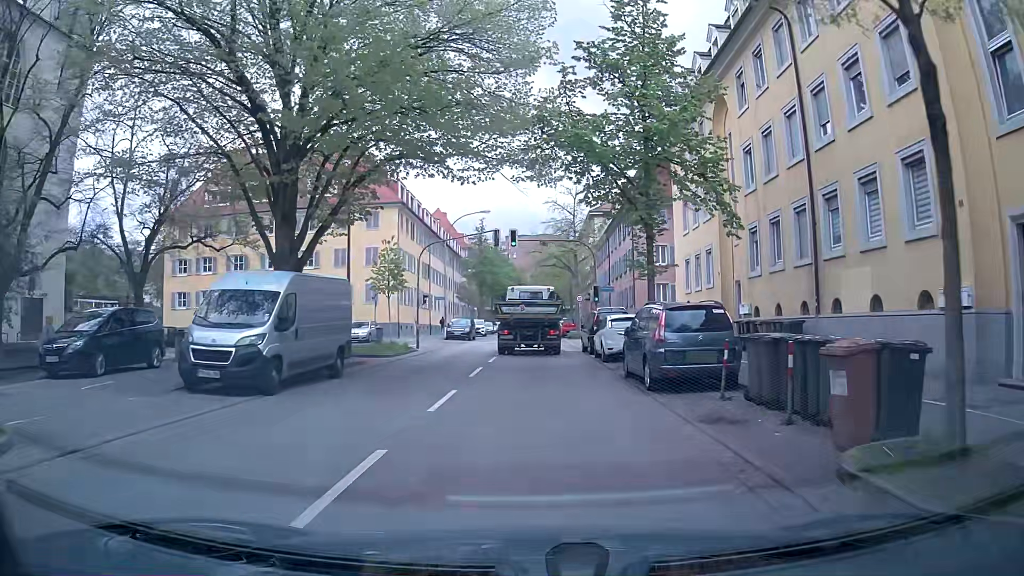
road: tertiary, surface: asphalt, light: Day
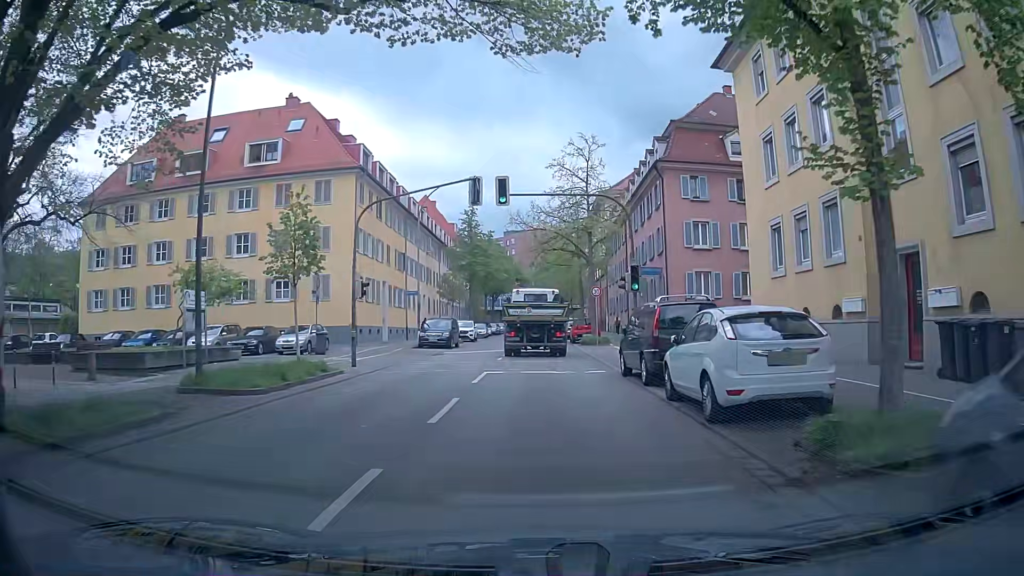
(-0.1, +12.9) m; -1°
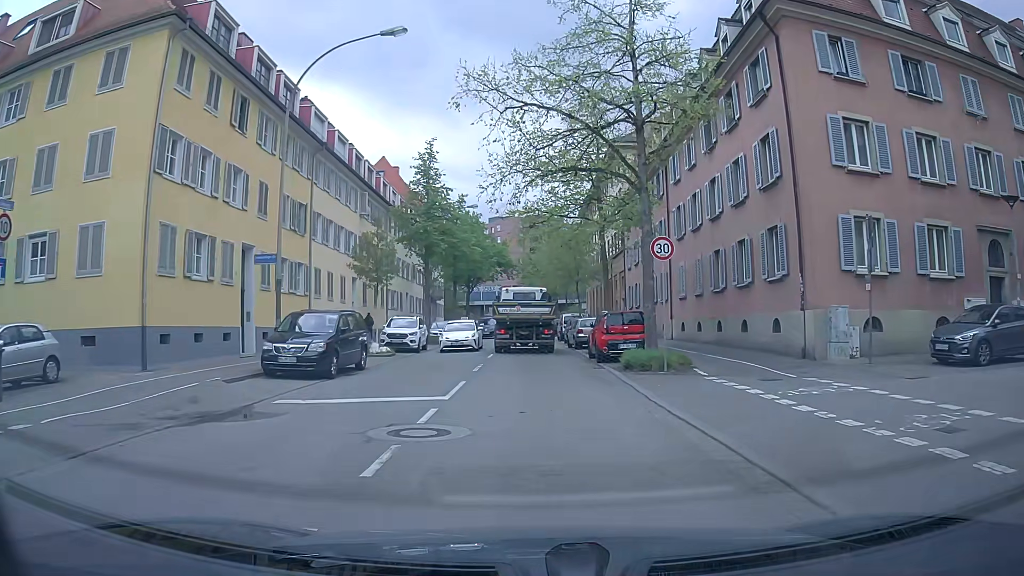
(+0.2, +21.8) m; +1°
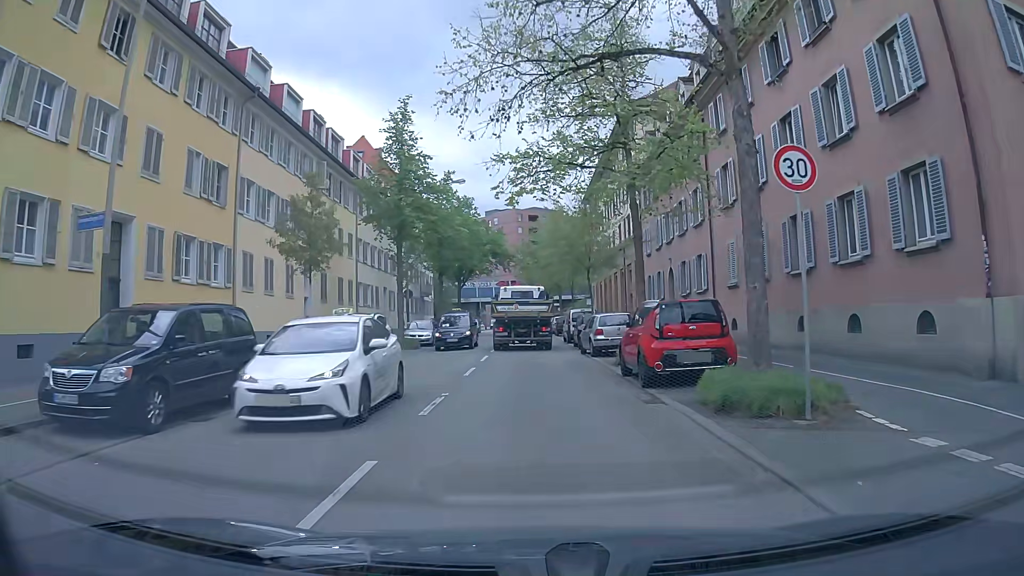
(0.0, +8.8) m; +1°
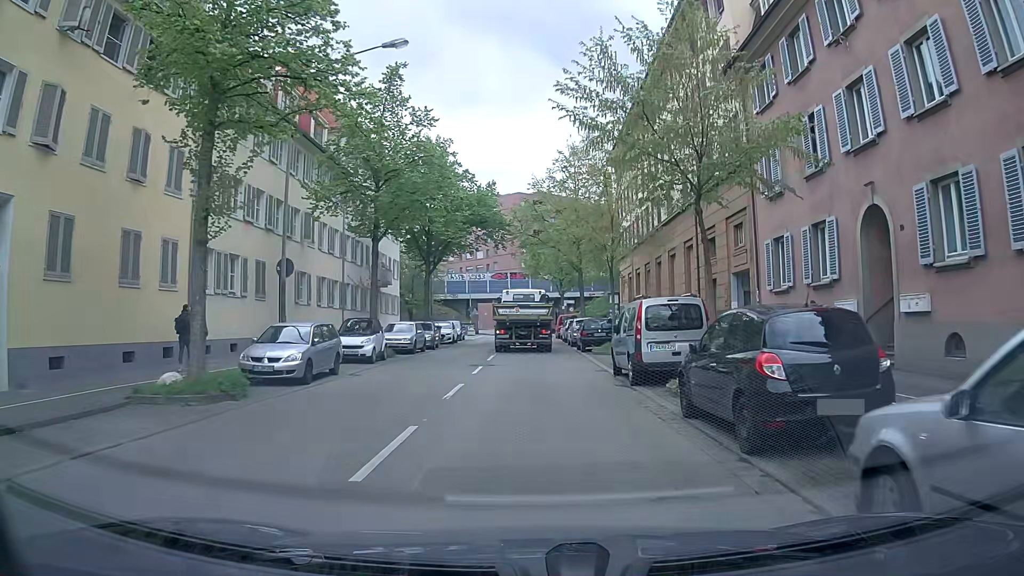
(-0.4, +22.0) m; -2°
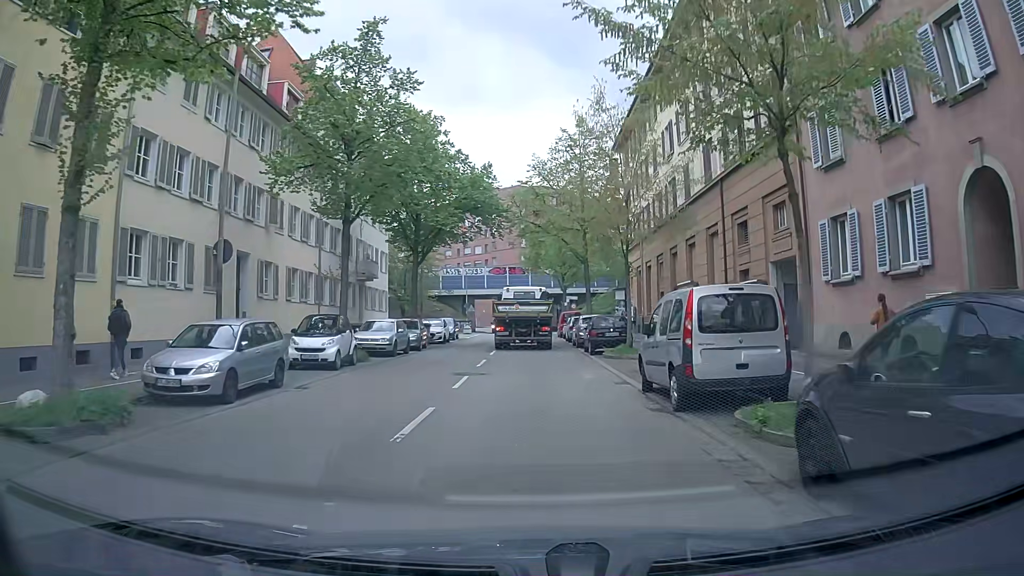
(0.0, +4.4) m; +1°
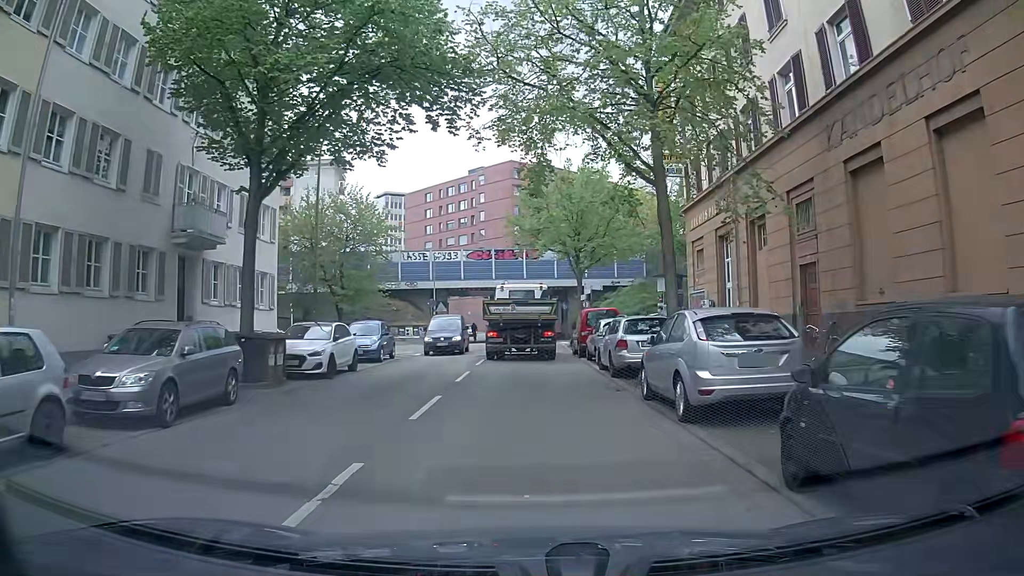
(-0.1, +22.1) m; +1°
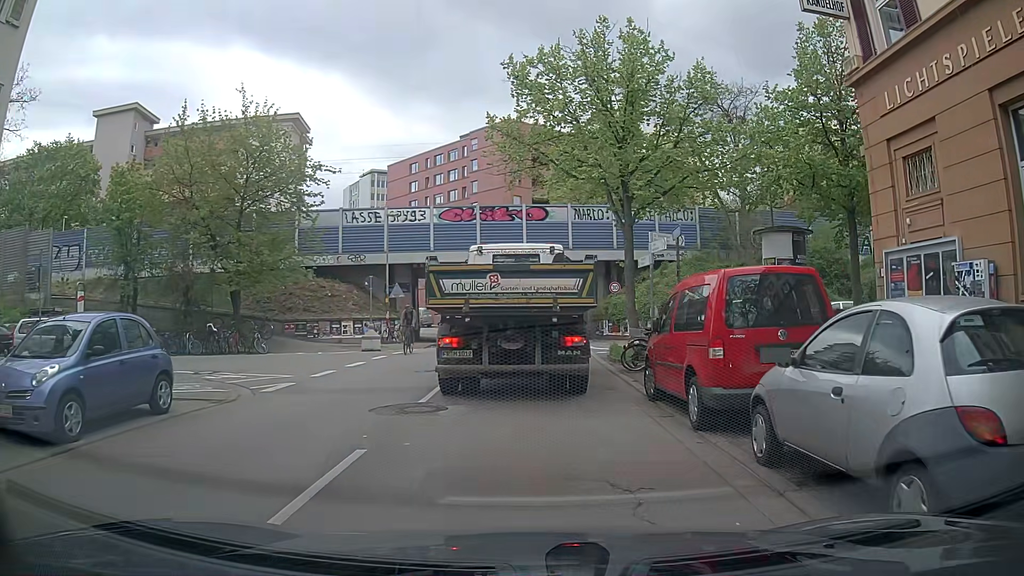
(-0.2, +17.6) m; -2°
